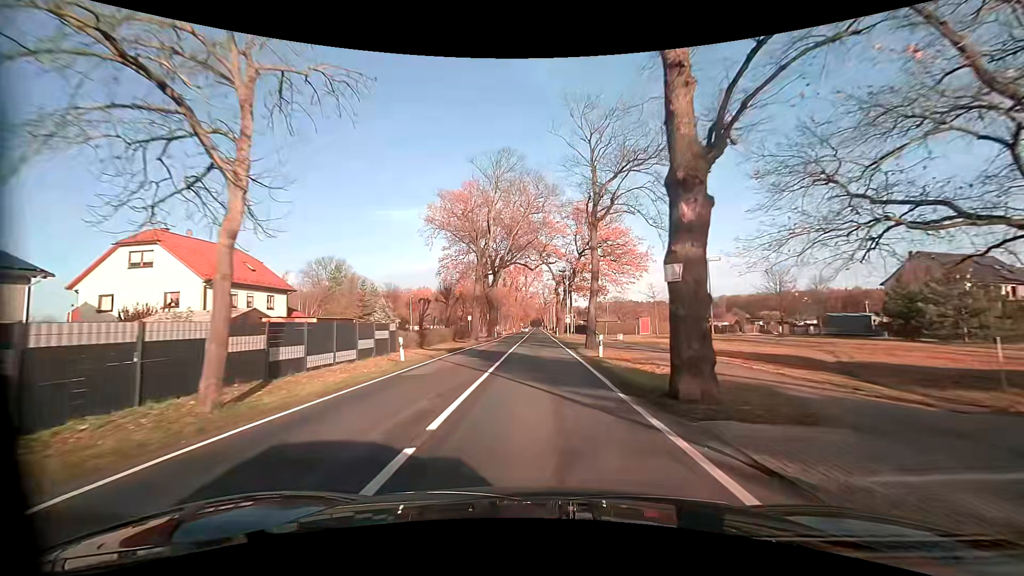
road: primary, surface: asphalt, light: Day
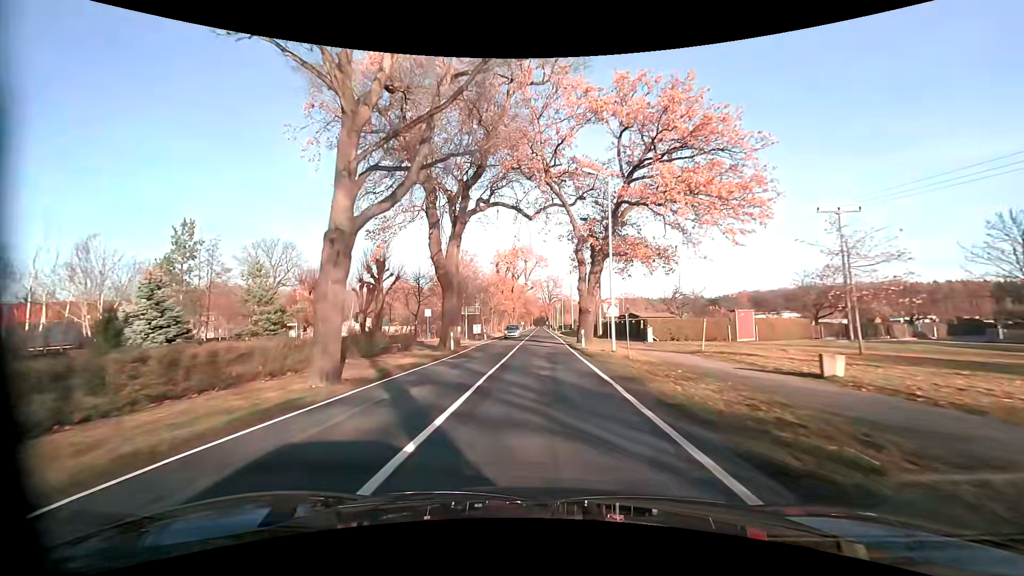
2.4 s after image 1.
(+0.2, +32.2) m; 0°
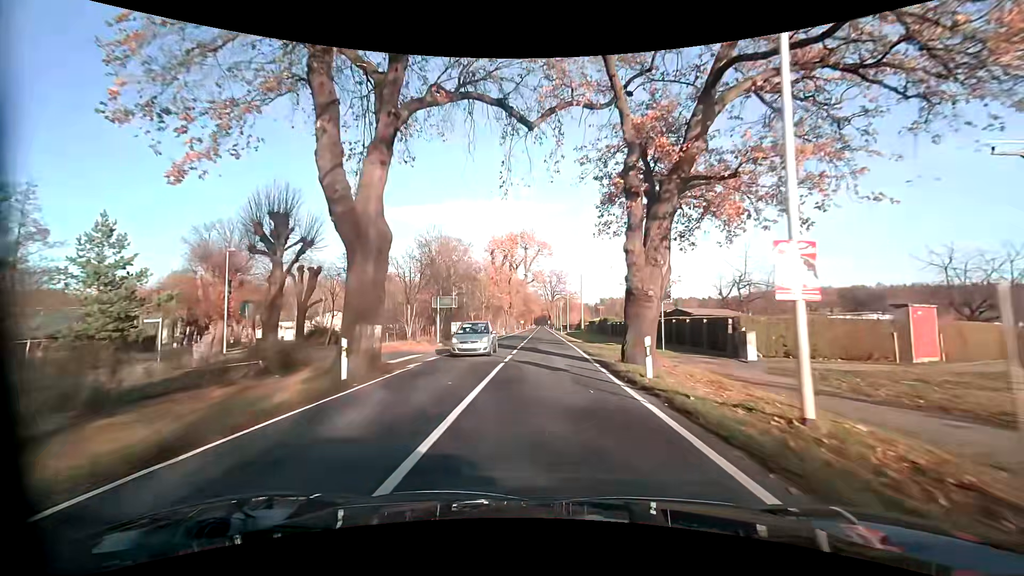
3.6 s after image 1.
(0.0, +16.2) m; 0°
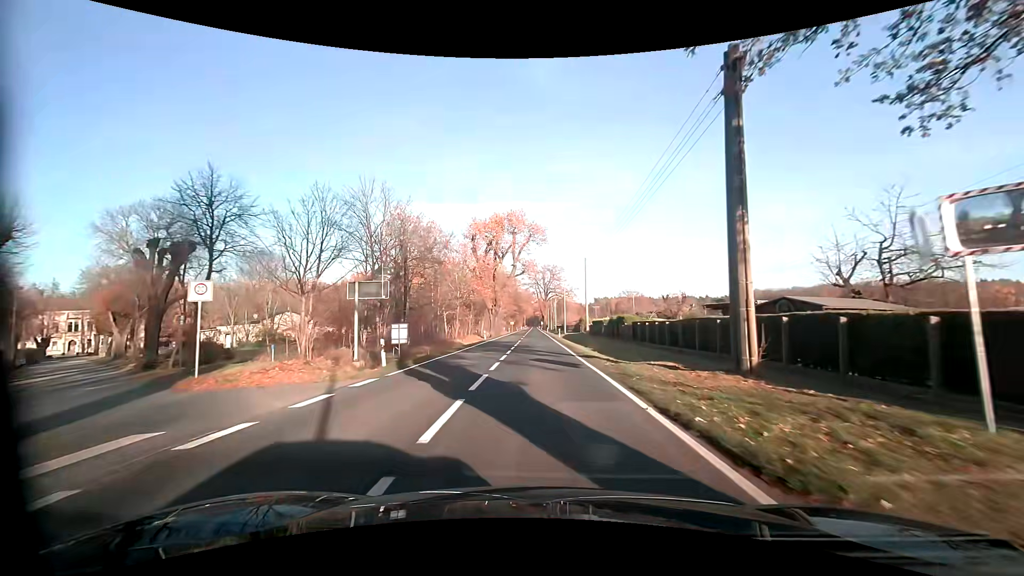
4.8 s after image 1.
(+0.2, +16.1) m; +1°
(0, +10) (0, +20) (0, +30) (0, +40) (0, +50) (0, +60) (0, +70) (0, +80) (0, +90) (0, +100) m
